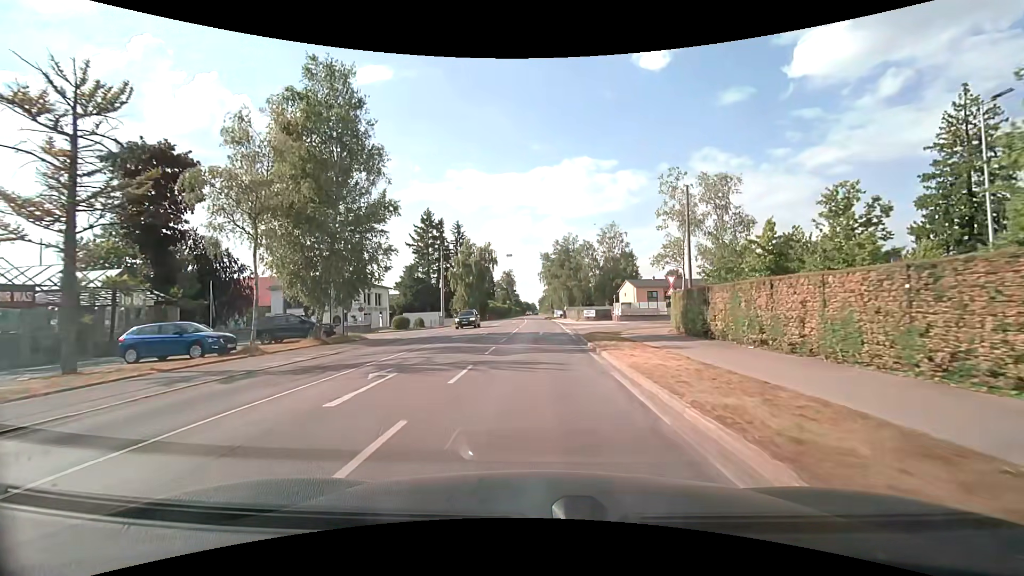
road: secondary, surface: asphalt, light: Day
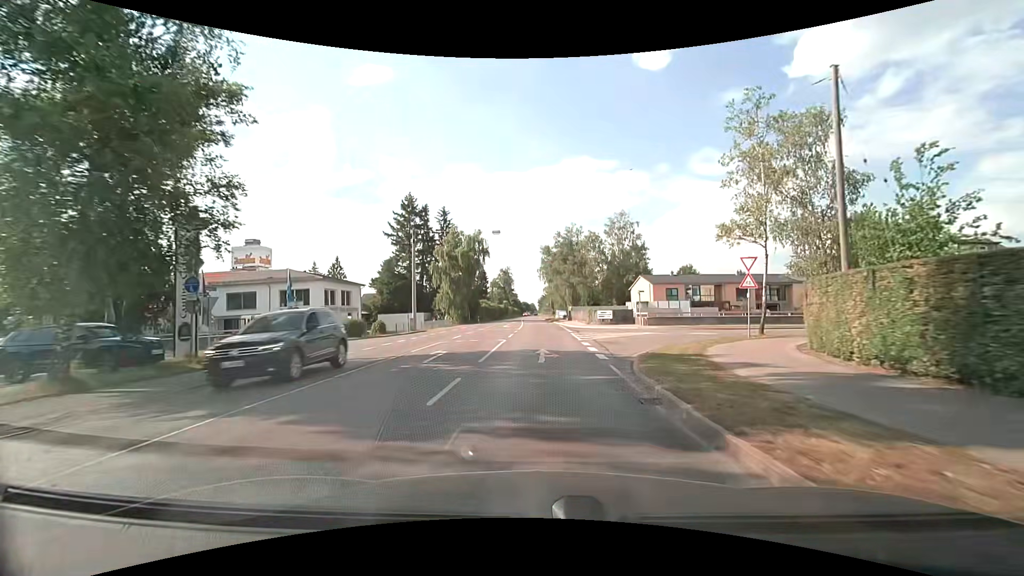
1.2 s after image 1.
(0.0, +14.1) m; 0°
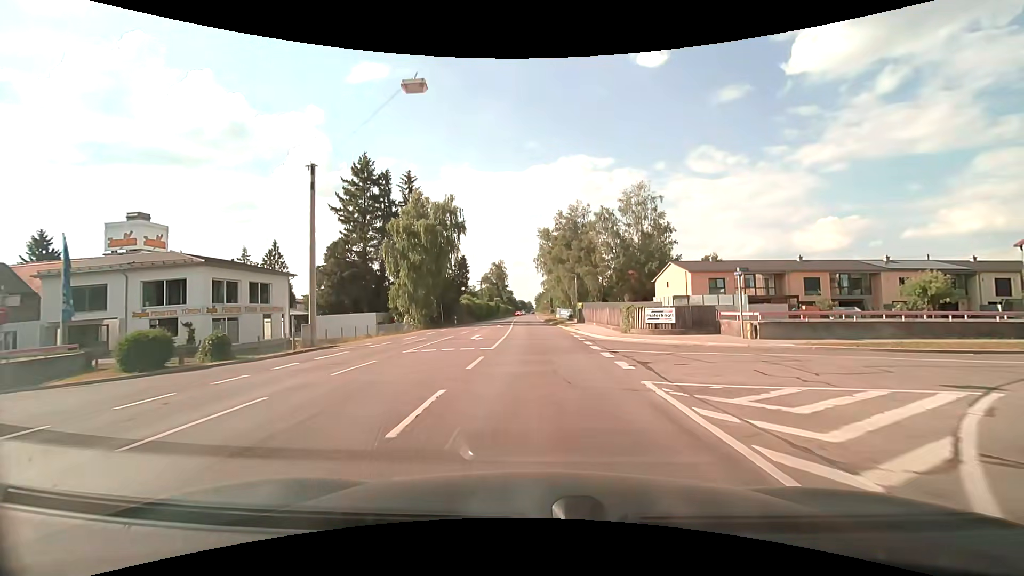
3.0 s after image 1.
(0.0, +21.4) m; +1°
(0, +10) (0, +20) (0, +30) (-1, +40) (-1, +50) (-1, +60) (-2, +70) (-2, +80) (-2, +90) (-2, +100) m
